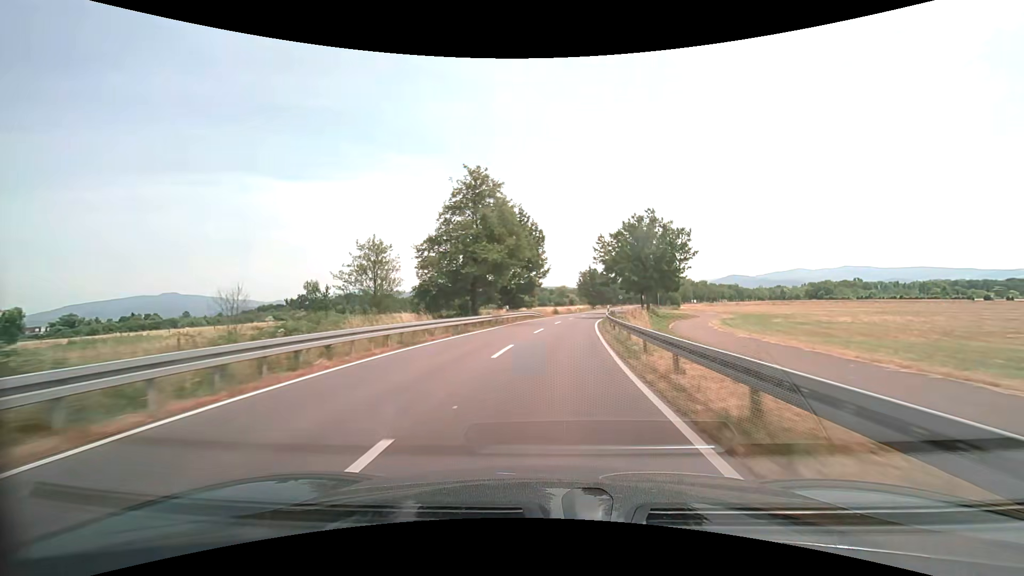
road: secondary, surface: asphalt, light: Day
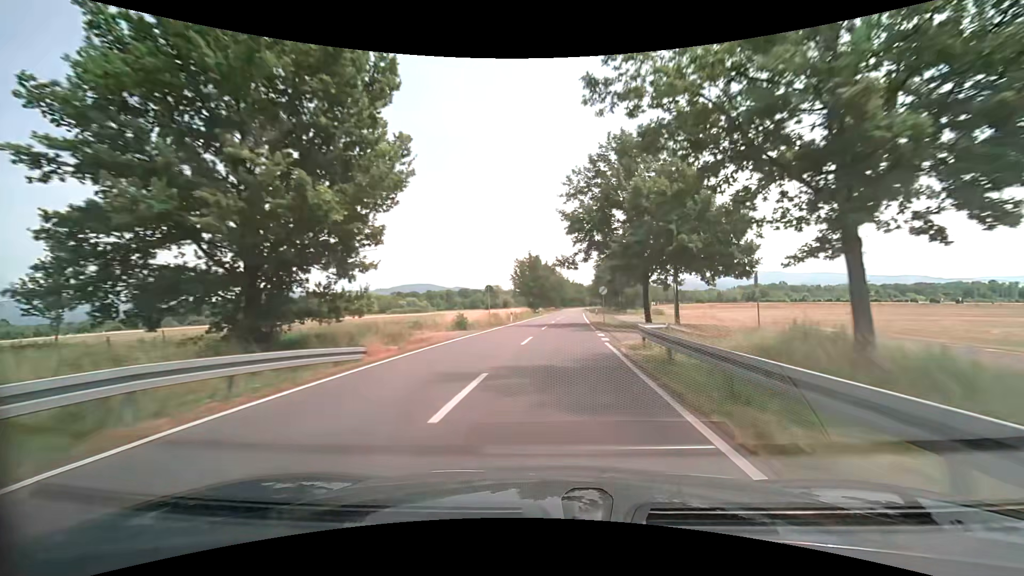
(+2.8, +42.8) m; +8°
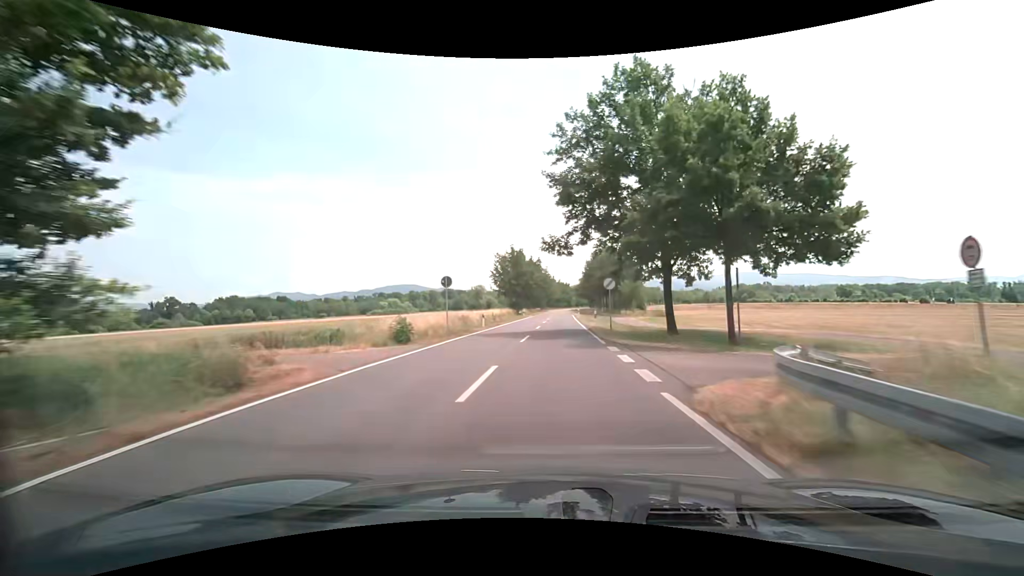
(+0.1, +10.7) m; +1°
(0, +10) (0, +20) (+1, +30) (+1, +40) (+2, +50) (+3, +60) (+3, +70) (+4, +80) (+4, +90) (+5, +100) m
